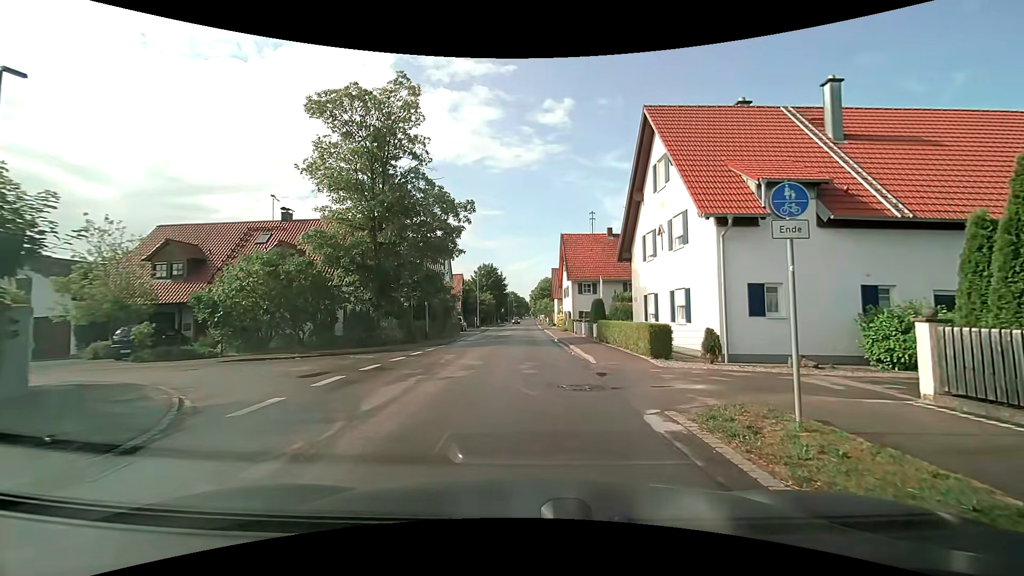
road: tertiary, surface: asphalt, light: Day
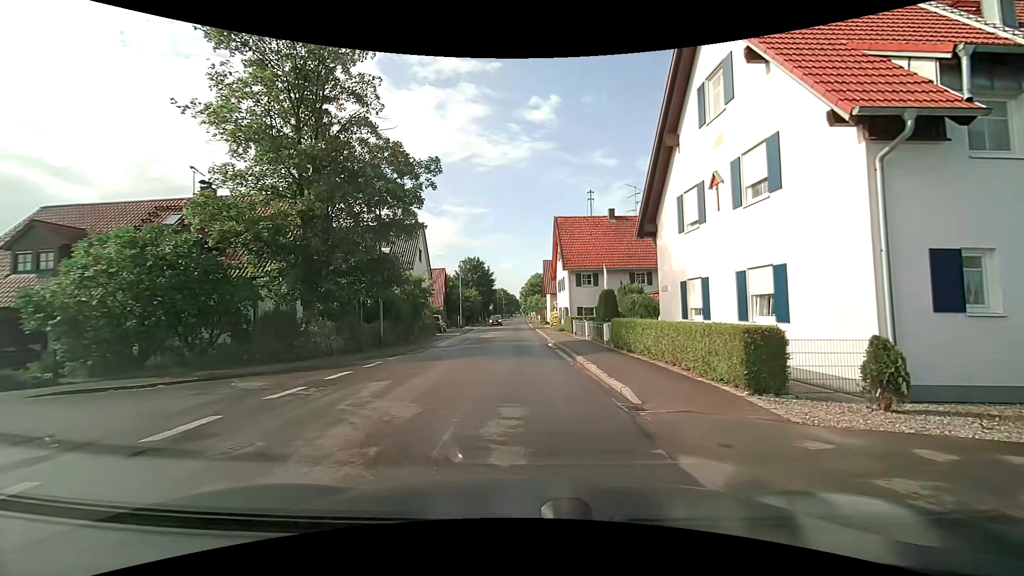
(+0.1, +7.2) m; 0°
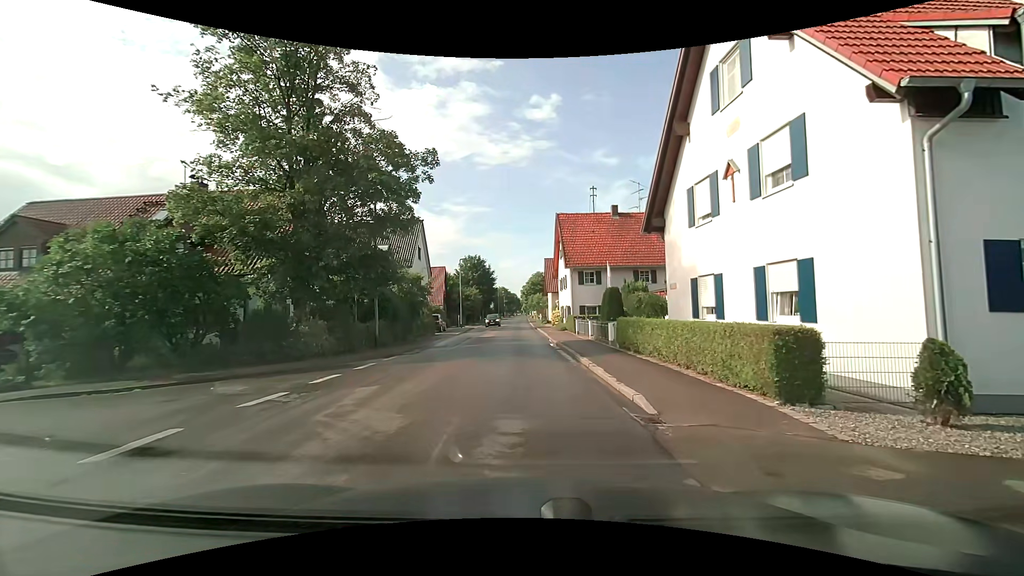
(0.0, +0.9) m; +2°
